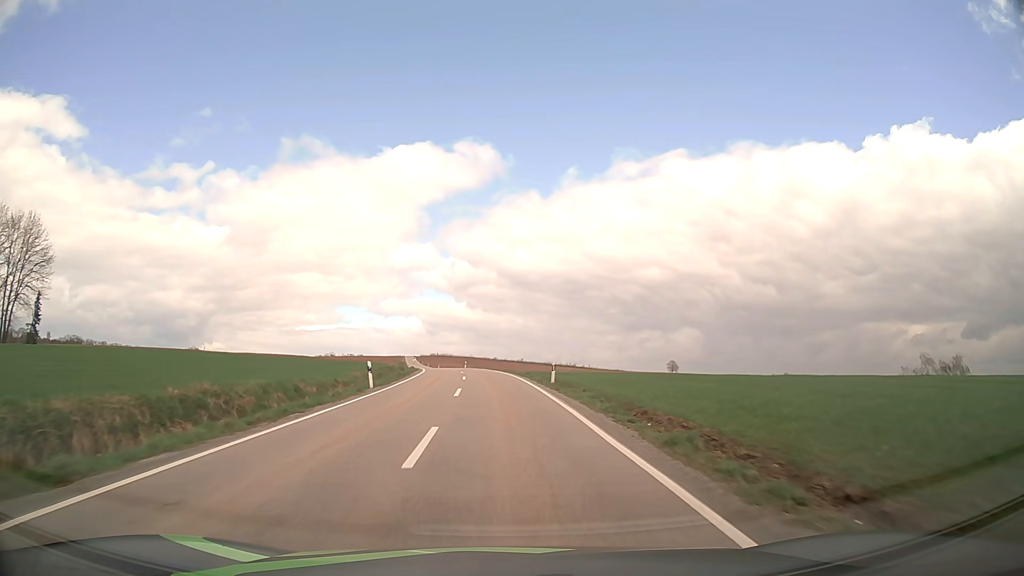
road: tertiary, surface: asphalt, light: Day
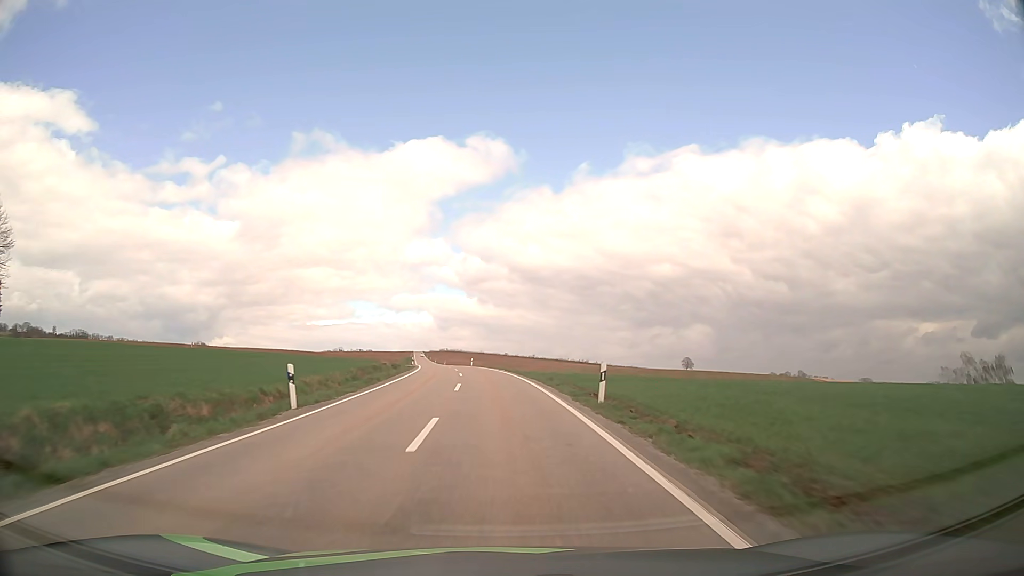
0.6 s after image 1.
(-0.1, +11.3) m; -1°
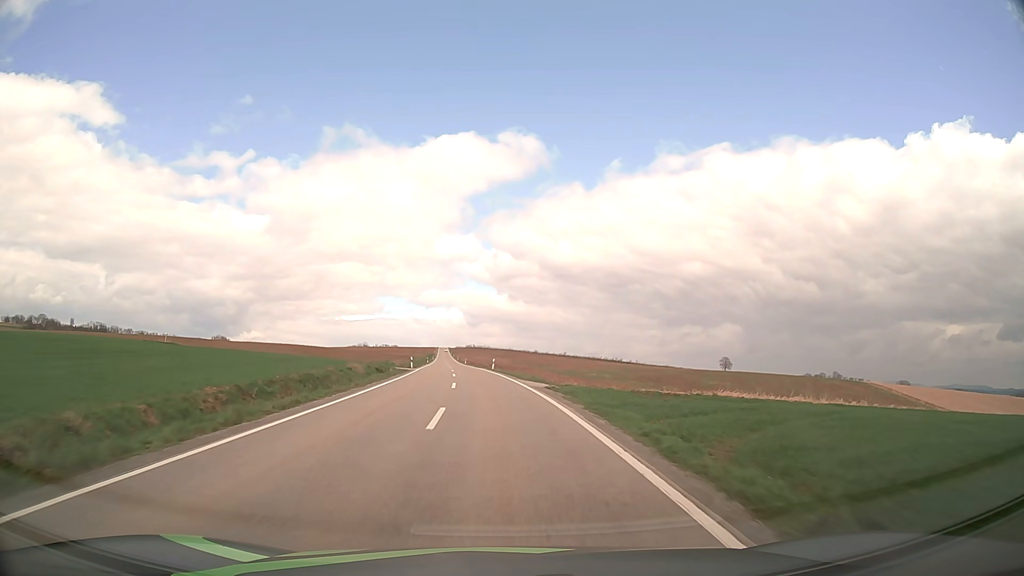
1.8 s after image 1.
(-0.4, +22.8) m; -2°
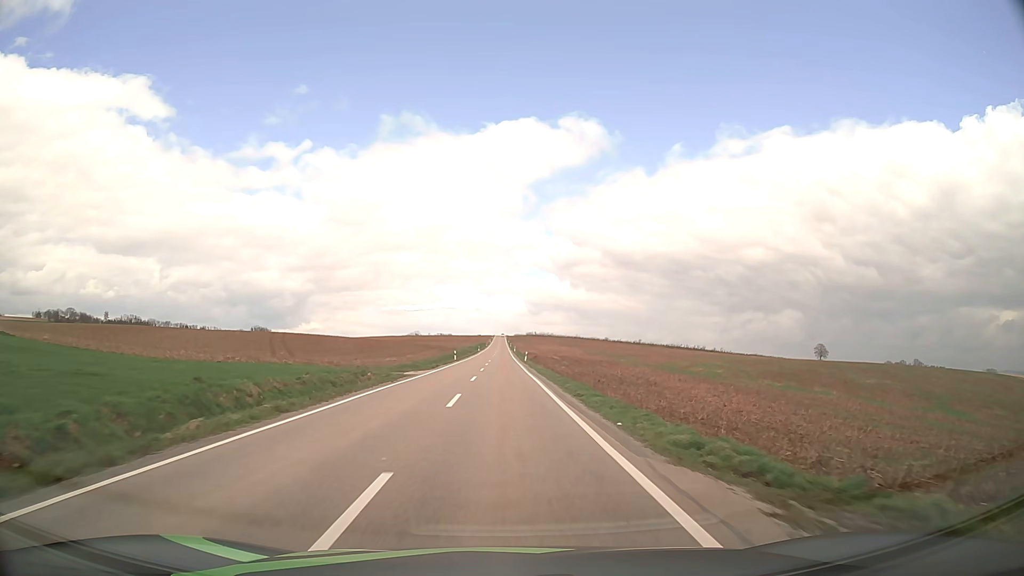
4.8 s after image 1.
(-3.4, +58.3) m; -5°
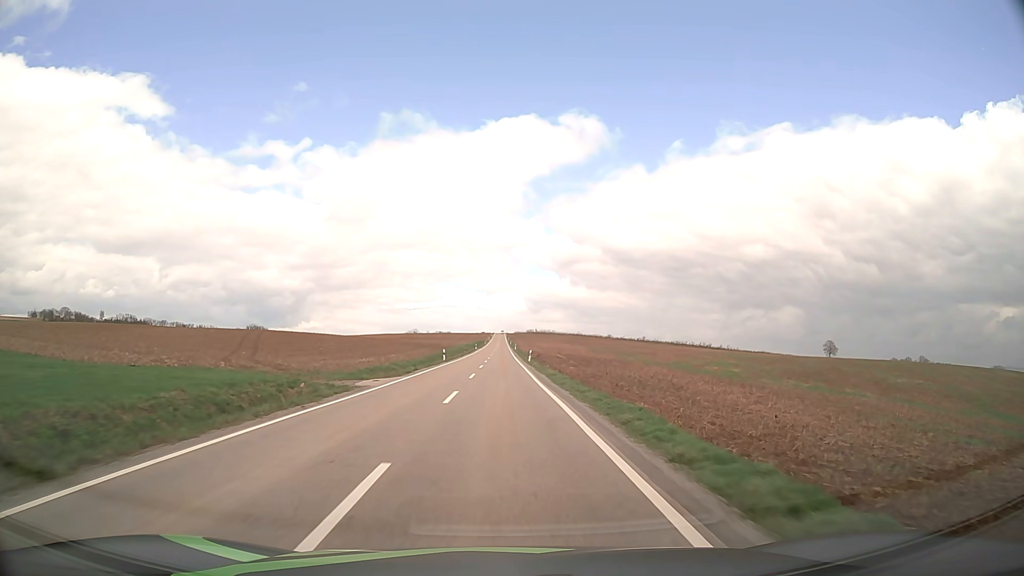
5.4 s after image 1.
(0.0, +12.0) m; 0°
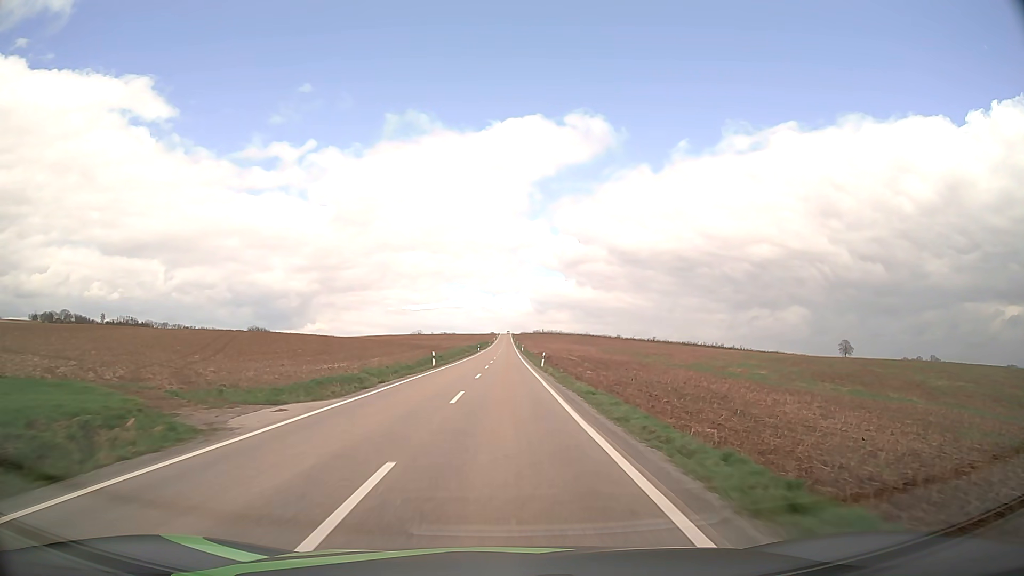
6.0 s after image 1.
(0.0, +12.1) m; -1°
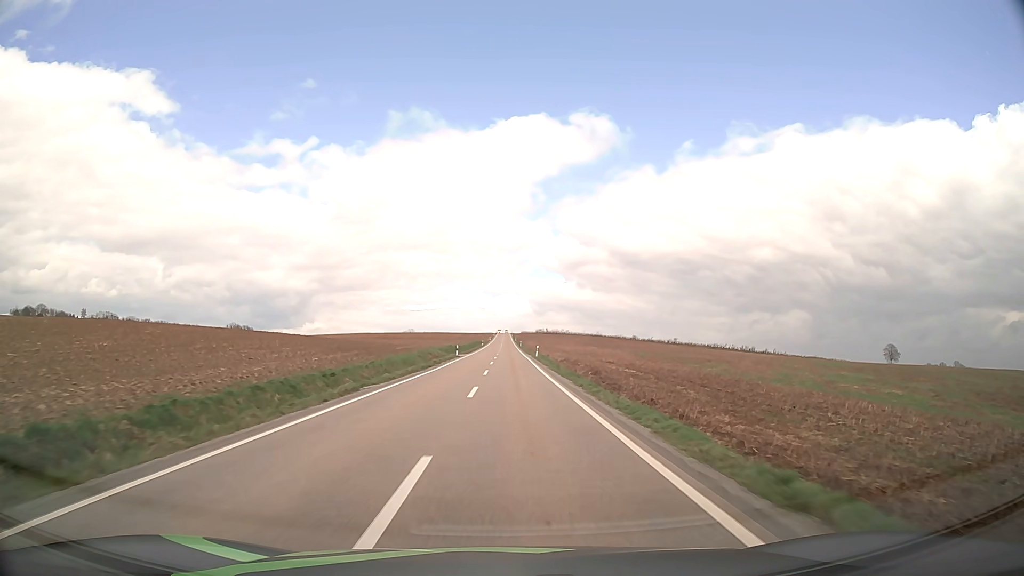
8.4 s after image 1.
(-0.3, +49.7) m; 0°
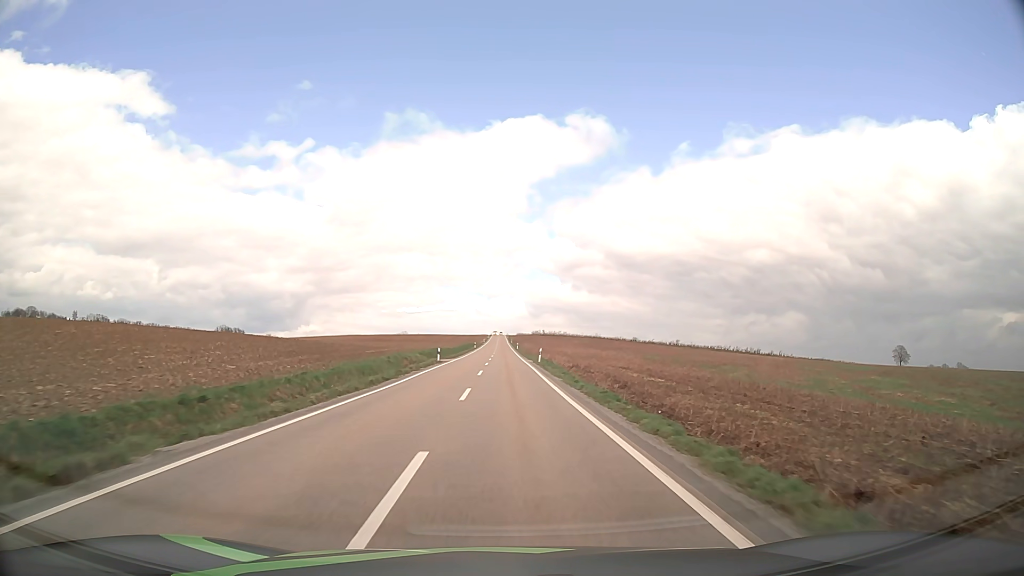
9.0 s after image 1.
(+0.1, +12.6) m; 0°
(0, +10) (0, +20) (0, +30) (0, +40) (0, +50) (0, +60) (0, +70) (0, +80) (0, +90) (0, +100) m
